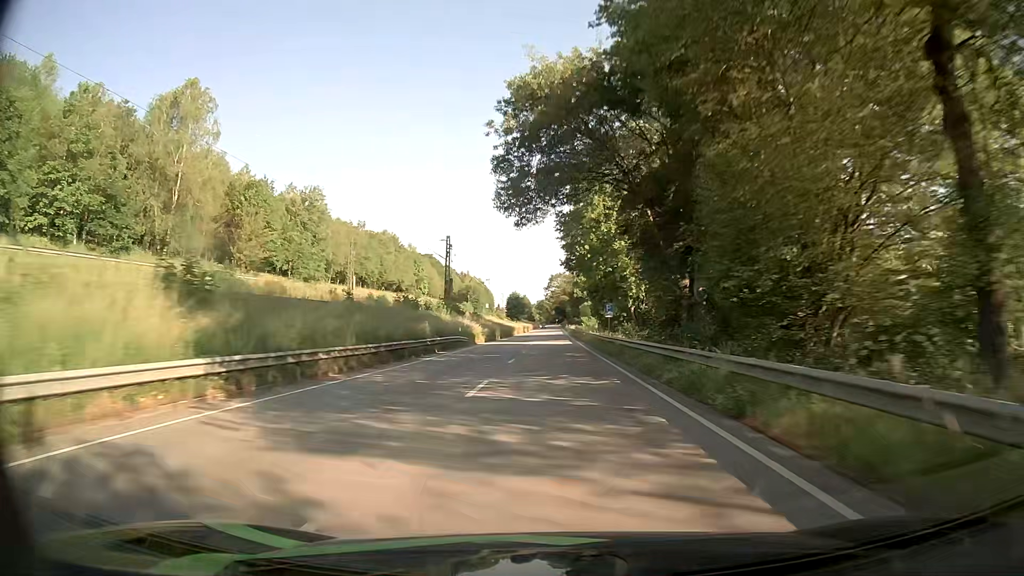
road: primary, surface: asphalt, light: Day
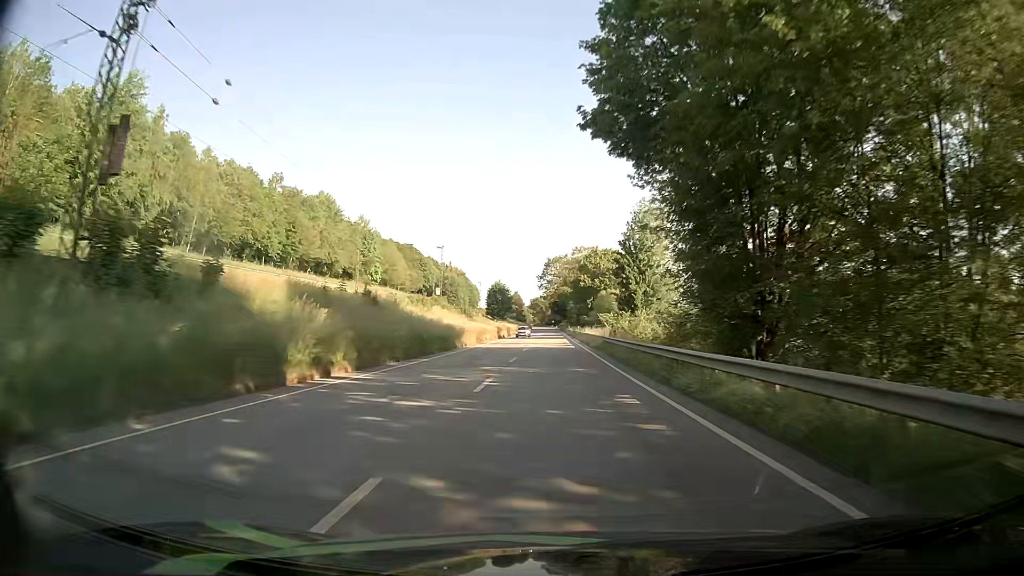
(+0.2, +60.0) m; 0°
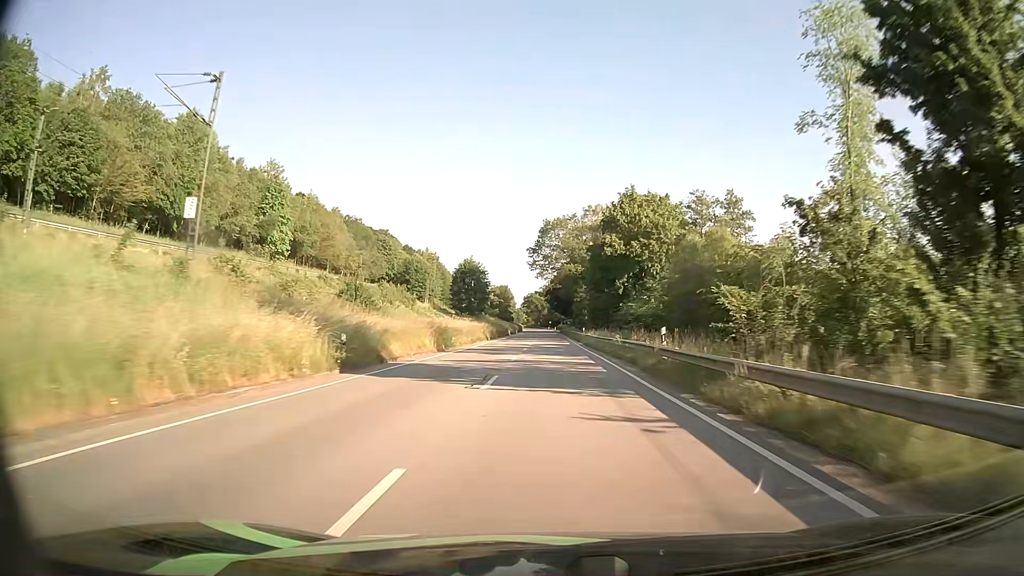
(+0.3, +61.0) m; +1°
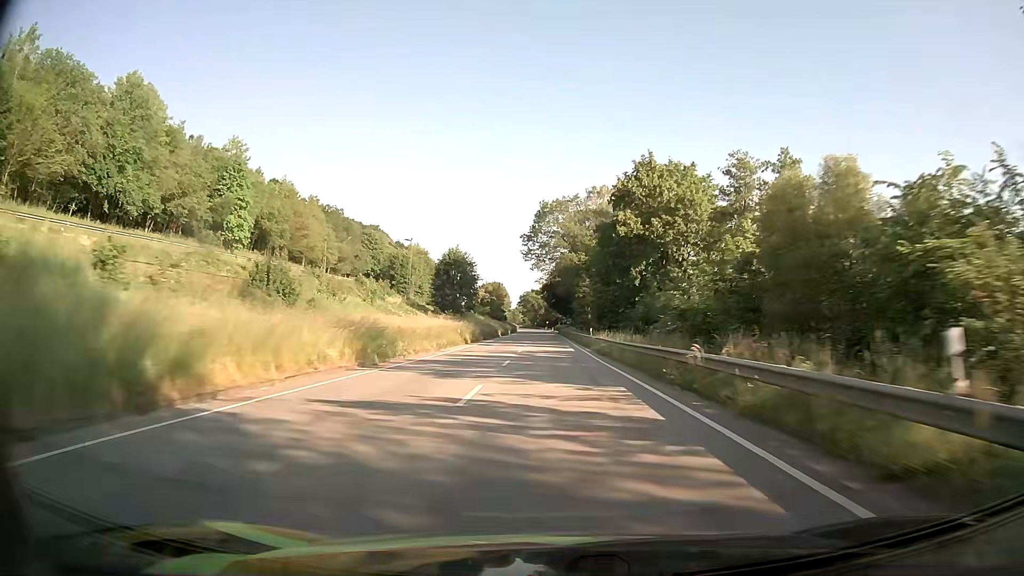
(0.0, +15.4) m; 0°
